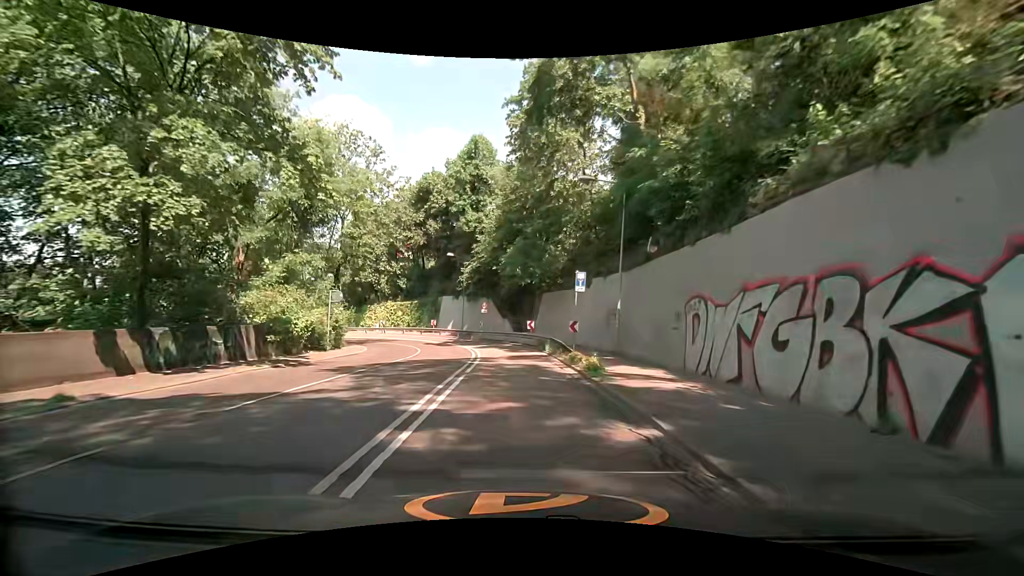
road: secondary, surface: asphalt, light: Day
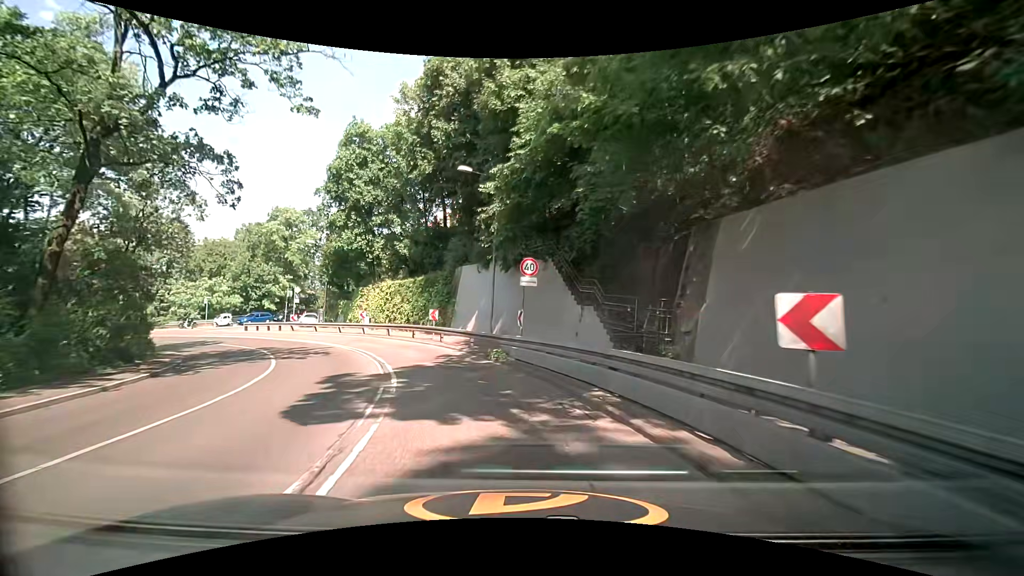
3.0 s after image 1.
(-0.7, +28.8) m; -7°
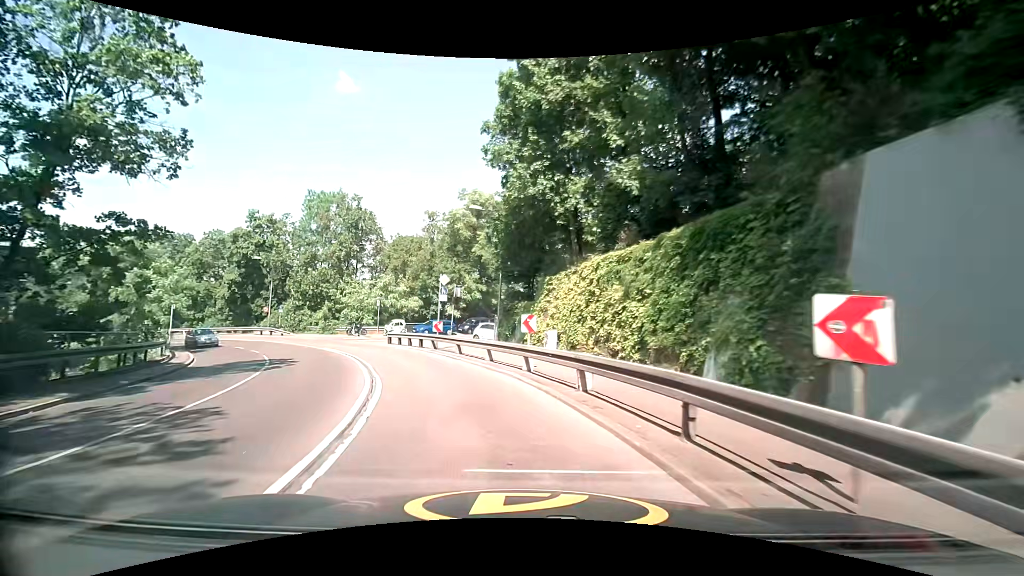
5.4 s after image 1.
(-4.5, +21.6) m; -24°
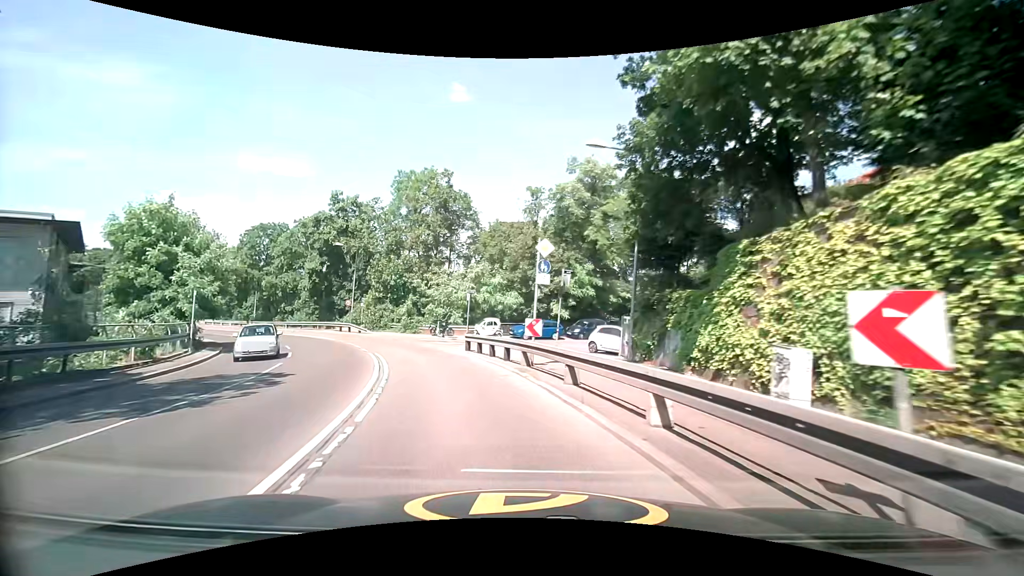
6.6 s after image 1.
(-1.2, +10.7) m; -13°
(-1, +10) (-3, +20) (-7, +29) (-12, +37) (-19, +45) (-25, +53) (-33, +60) (-40, +66) (-47, +73) (-55, +79) m
